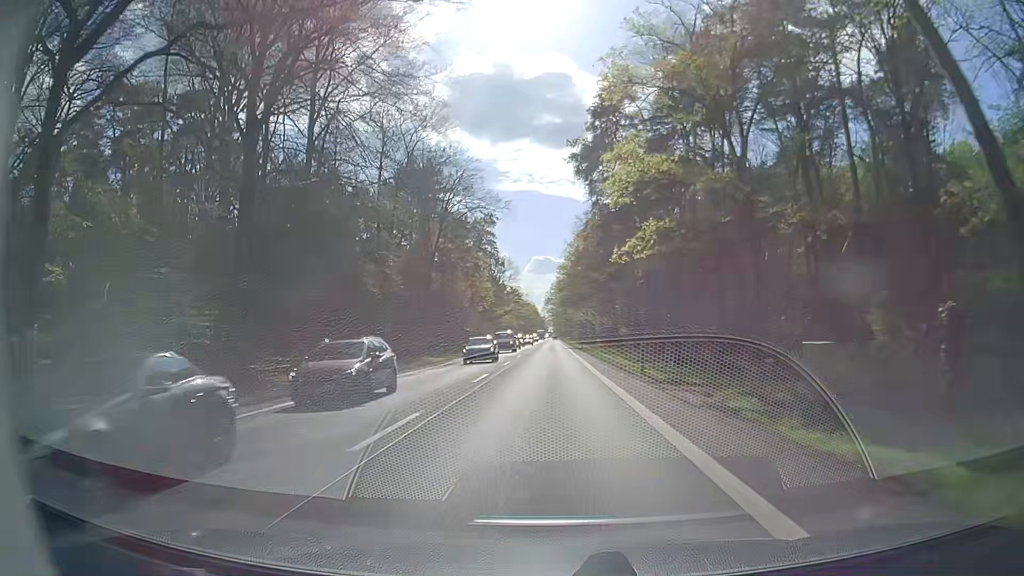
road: secondary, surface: asphalt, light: Day
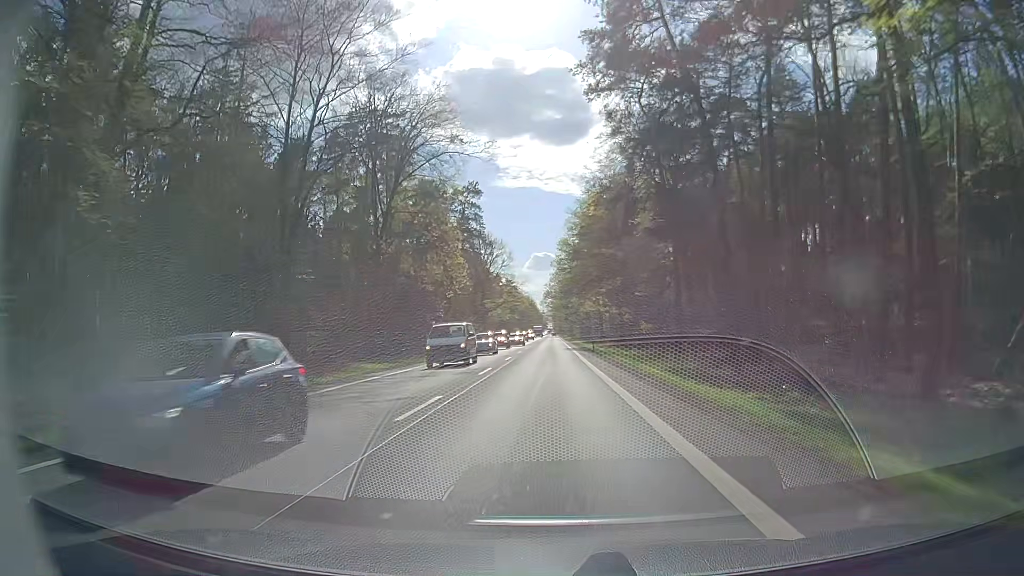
(+0.1, +22.2) m; 0°
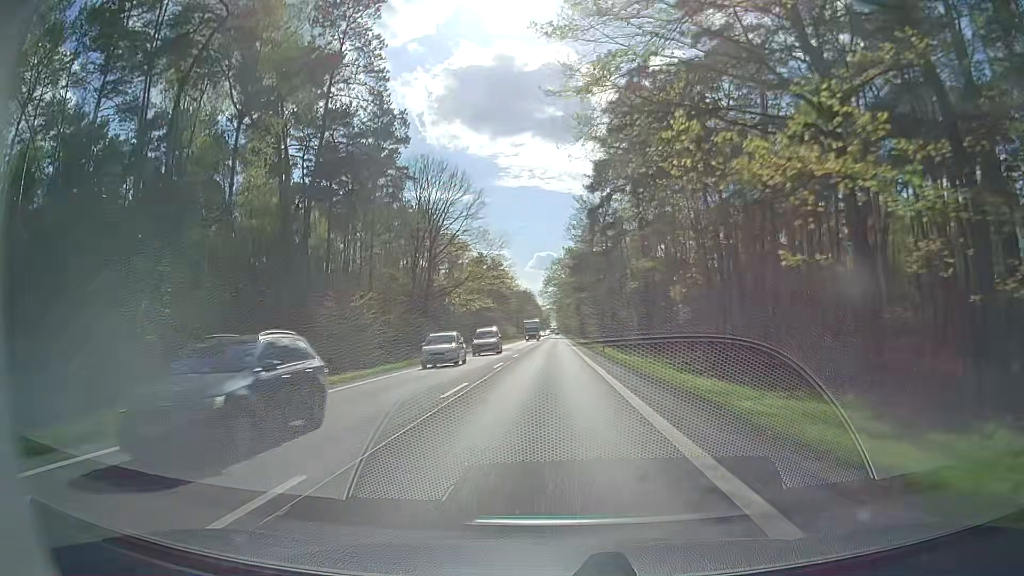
(-0.1, +57.0) m; 0°
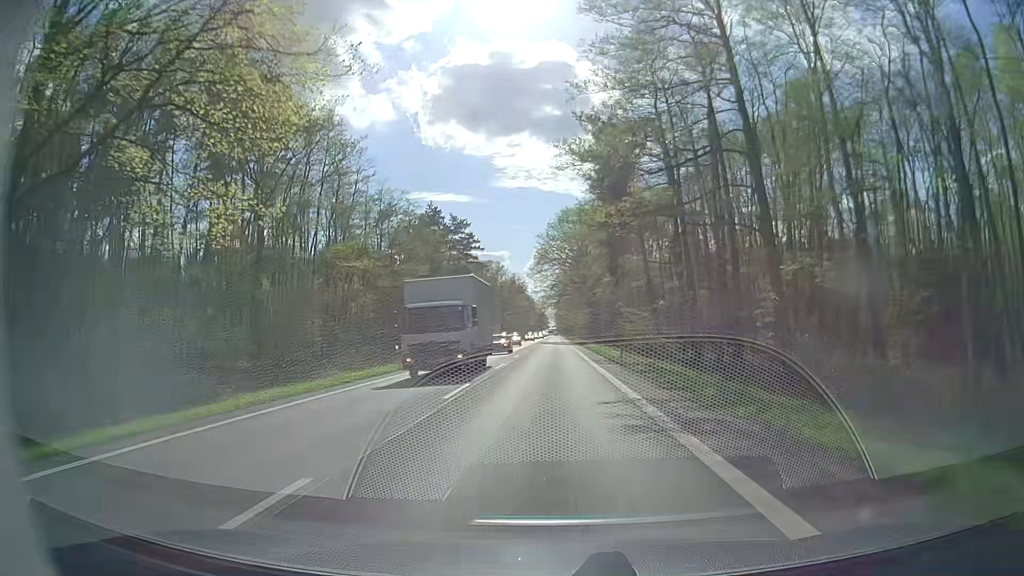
(-0.1, +61.0) m; 0°
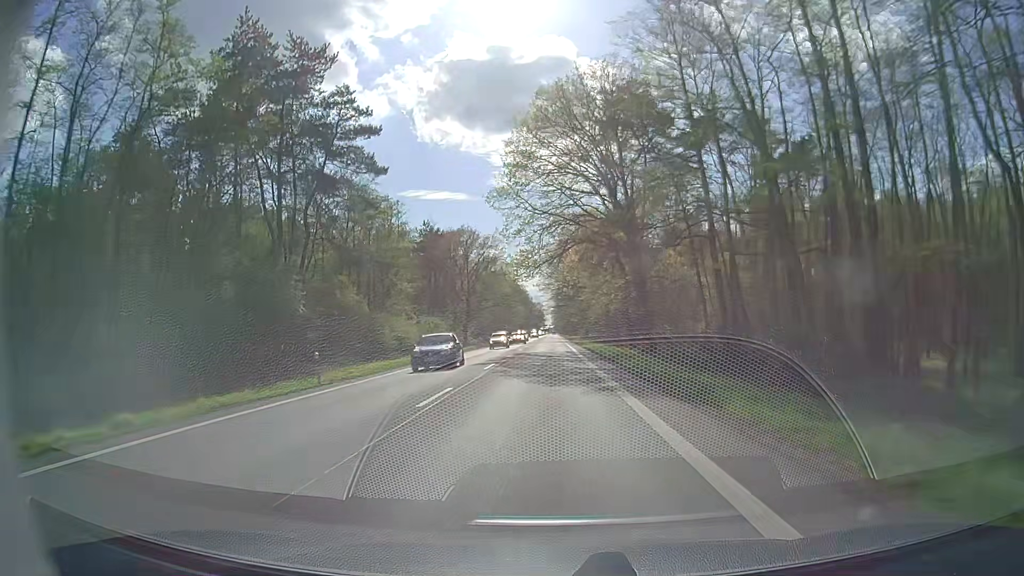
(+0.1, +62.6) m; 0°
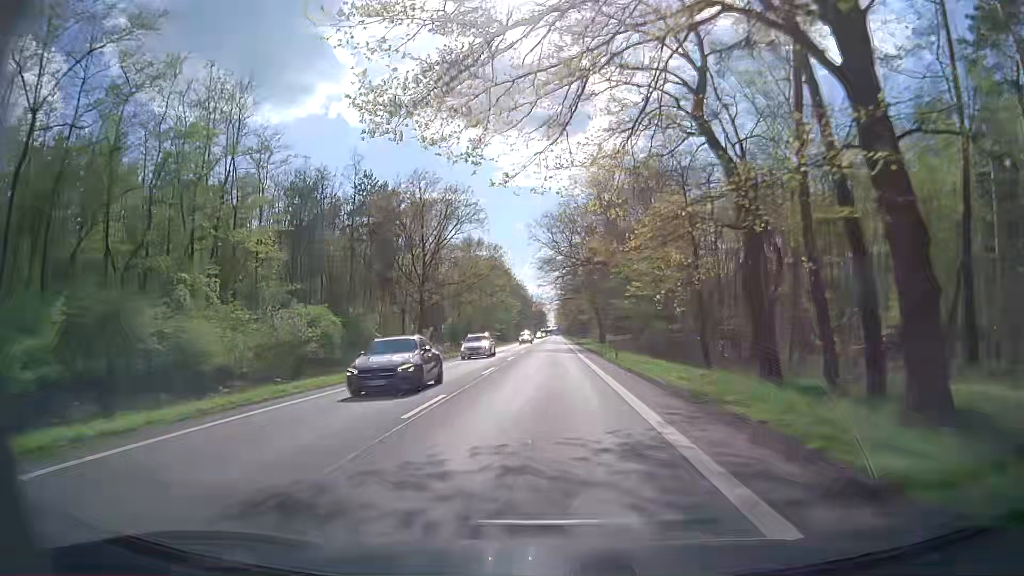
(-0.1, +37.9) m; 0°
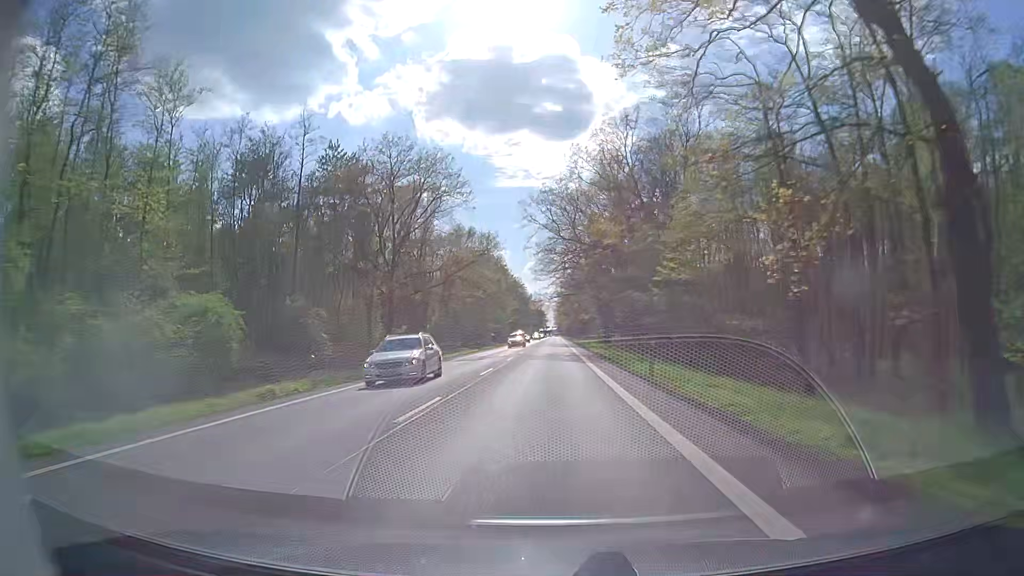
(-0.1, +12.7) m; 0°
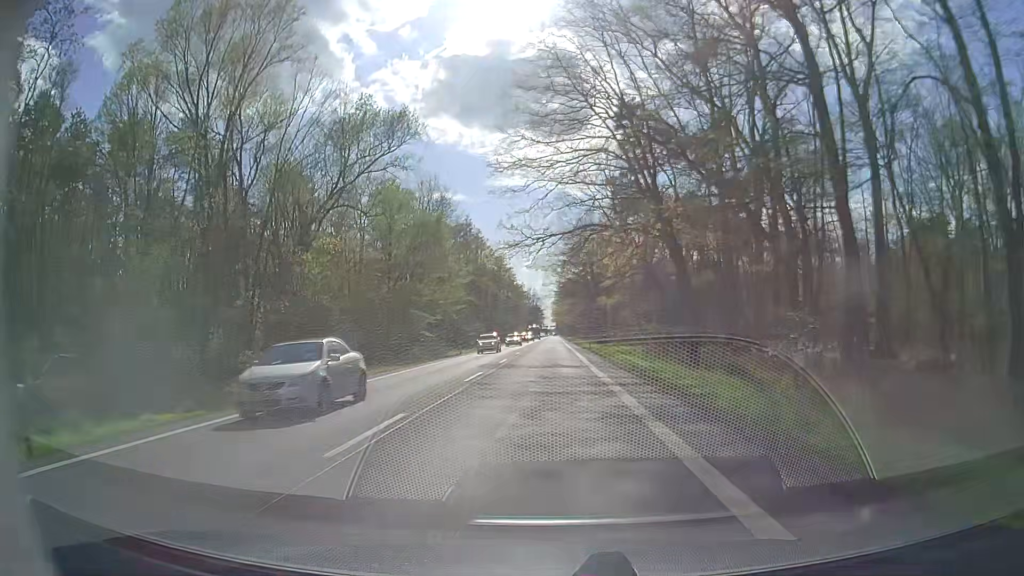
(+0.4, +63.9) m; +1°
(0, +10) (0, +20) (0, +30) (0, +40) (0, +50) (0, +60) (0, +70) (0, +80) (0, +90) (0, +100) m
